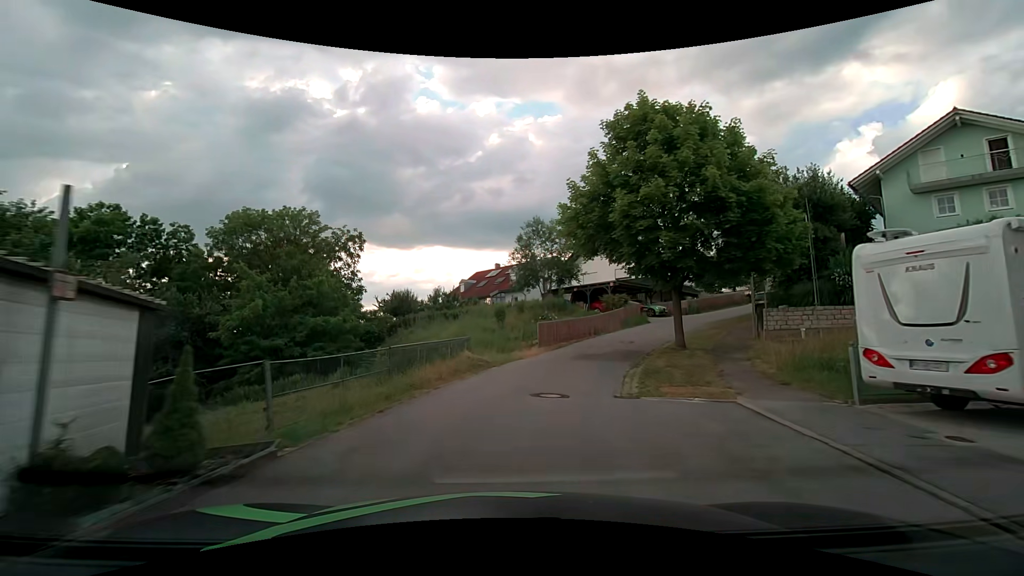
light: Day
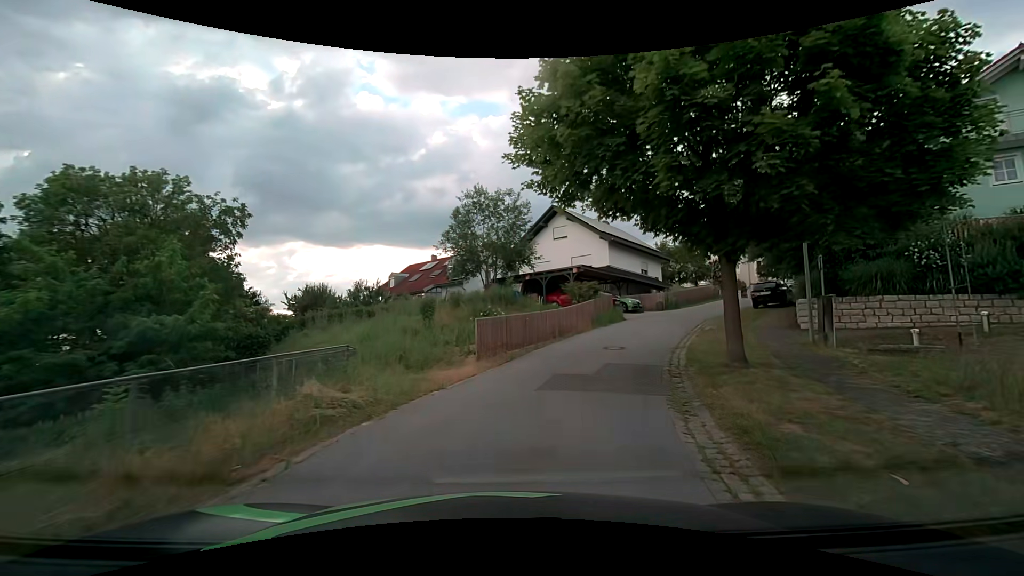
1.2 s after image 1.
(+0.5, +8.9) m; +7°
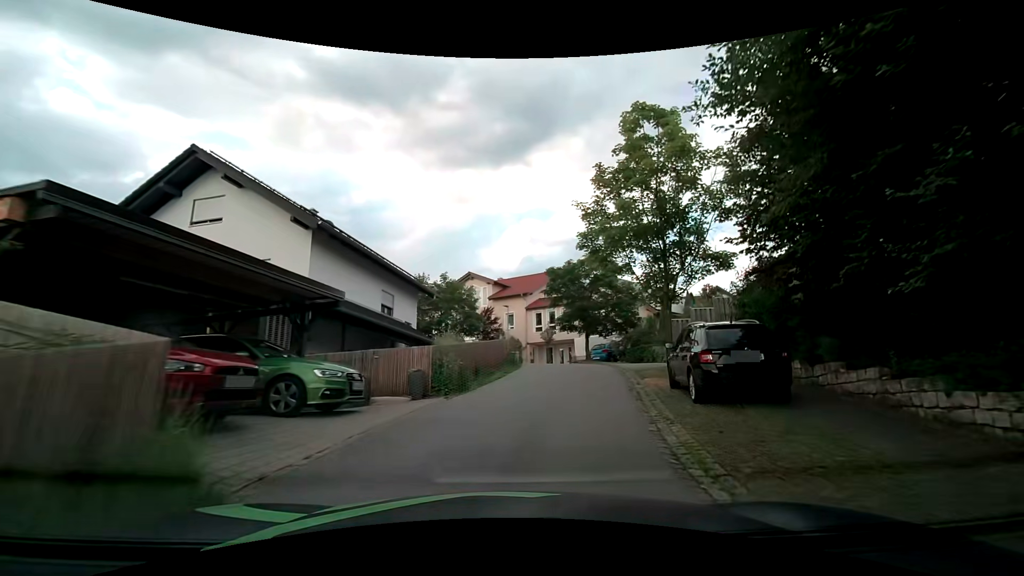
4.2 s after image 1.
(+5.0, +21.3) m; +28°
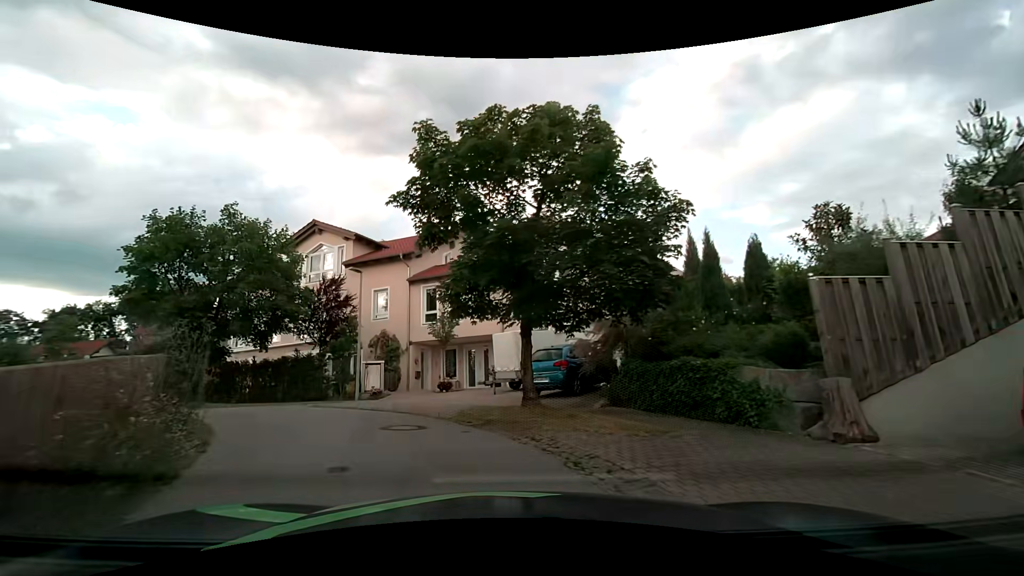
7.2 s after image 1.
(+2.7, +20.0) m; +10°
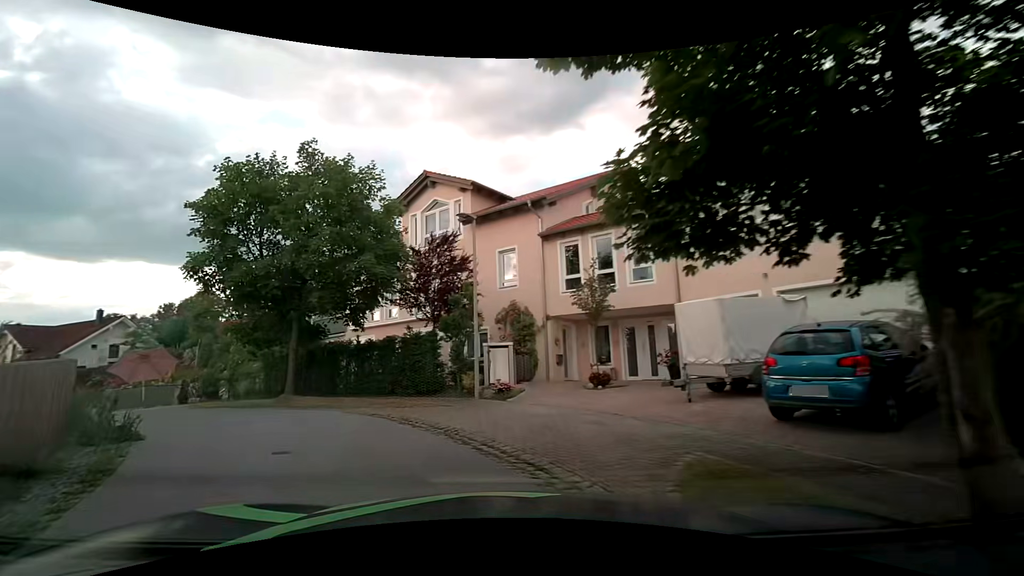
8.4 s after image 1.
(-0.8, +6.7) m; -15°
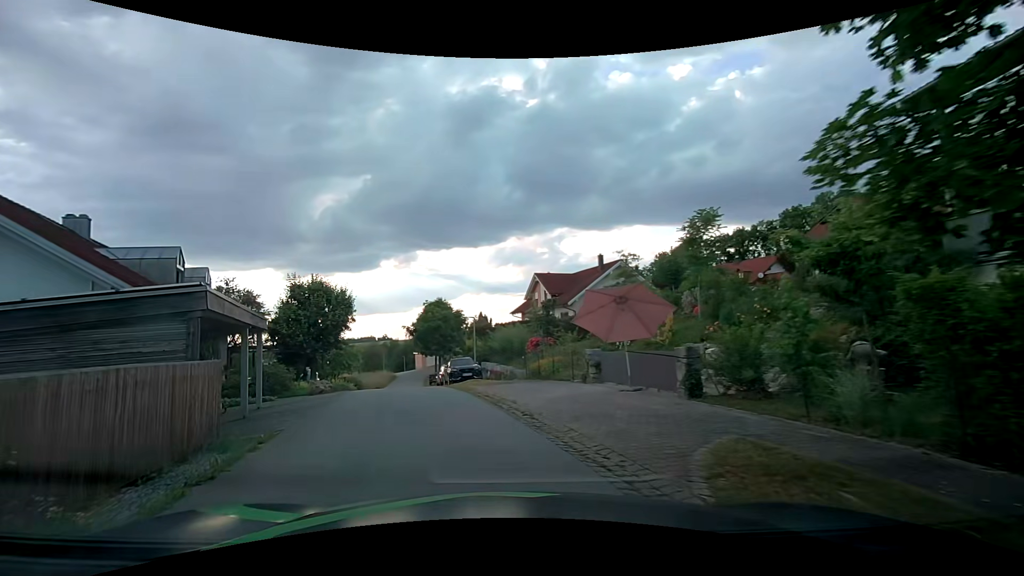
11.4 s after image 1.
(-7.2, +13.8) m; -53°
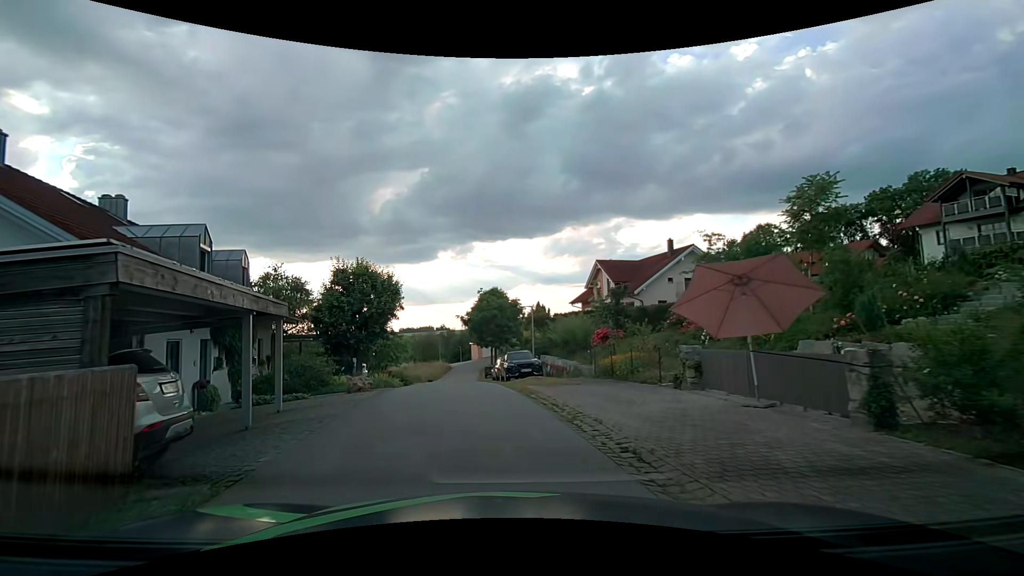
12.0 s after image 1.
(-0.2, +3.2) m; -5°
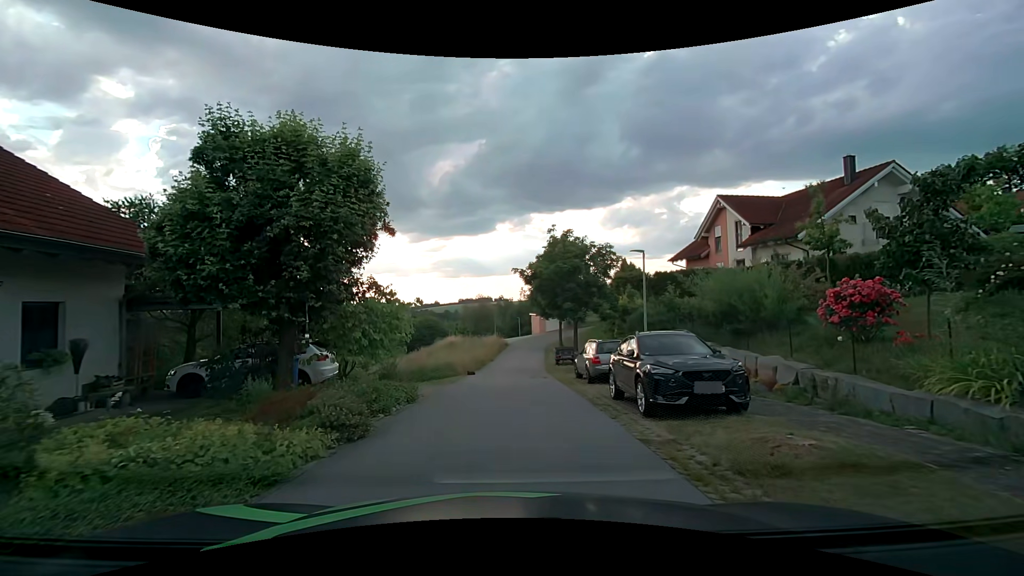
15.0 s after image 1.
(-1.6, +14.9) m; -8°
